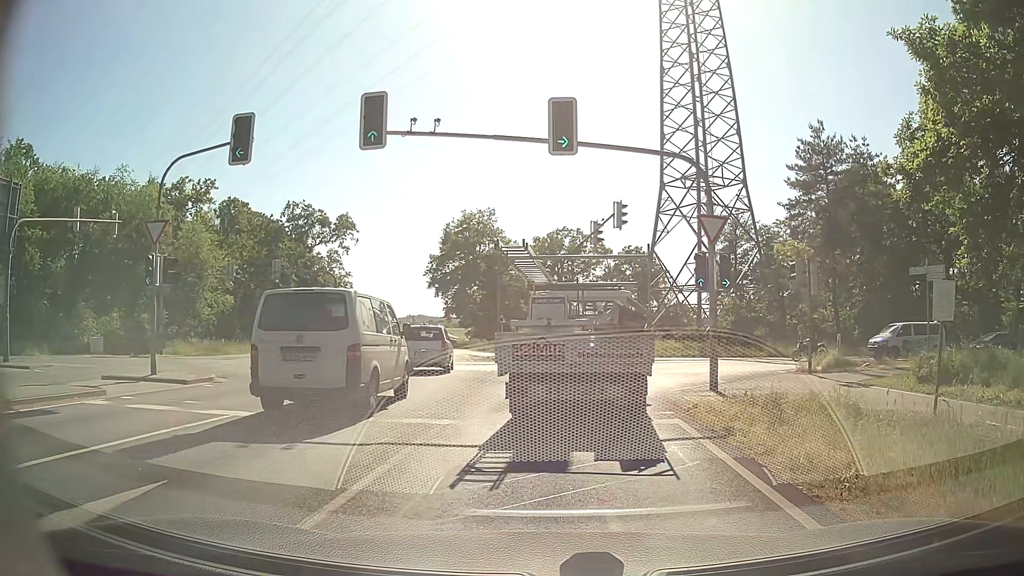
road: secondary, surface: asphalt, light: Day
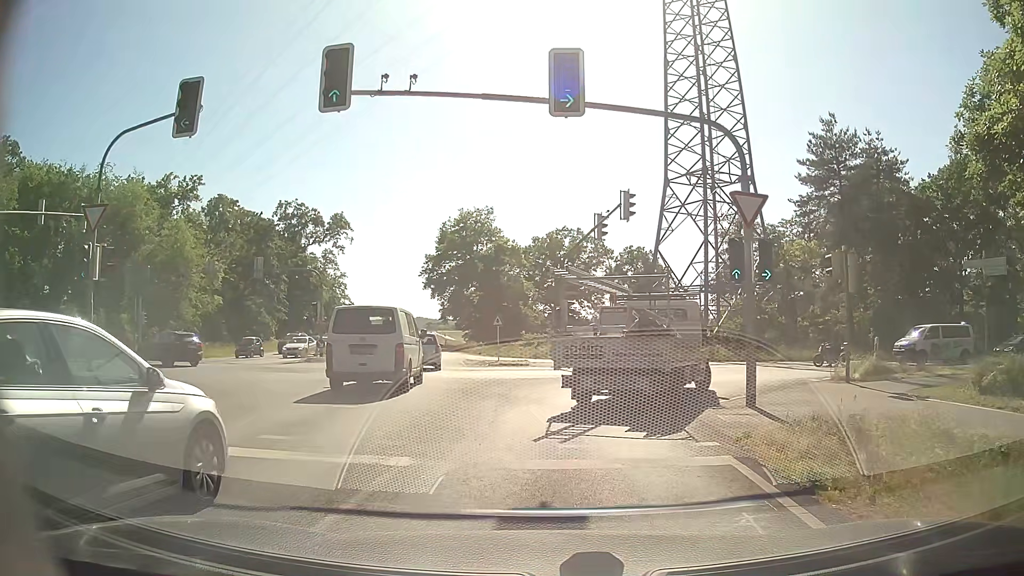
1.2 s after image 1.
(+0.1, +3.2) m; +2°
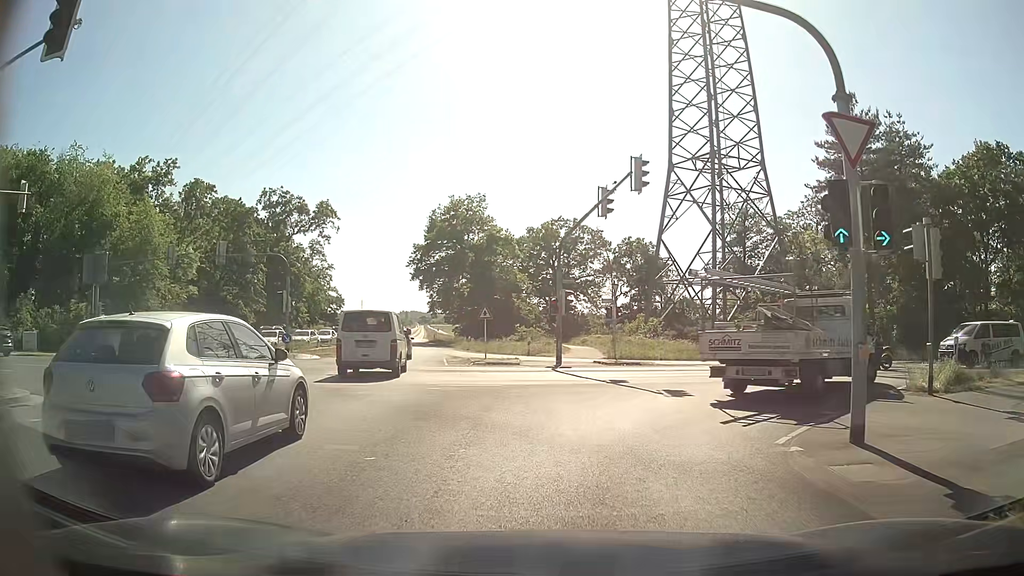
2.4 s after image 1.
(0.0, +5.0) m; 0°
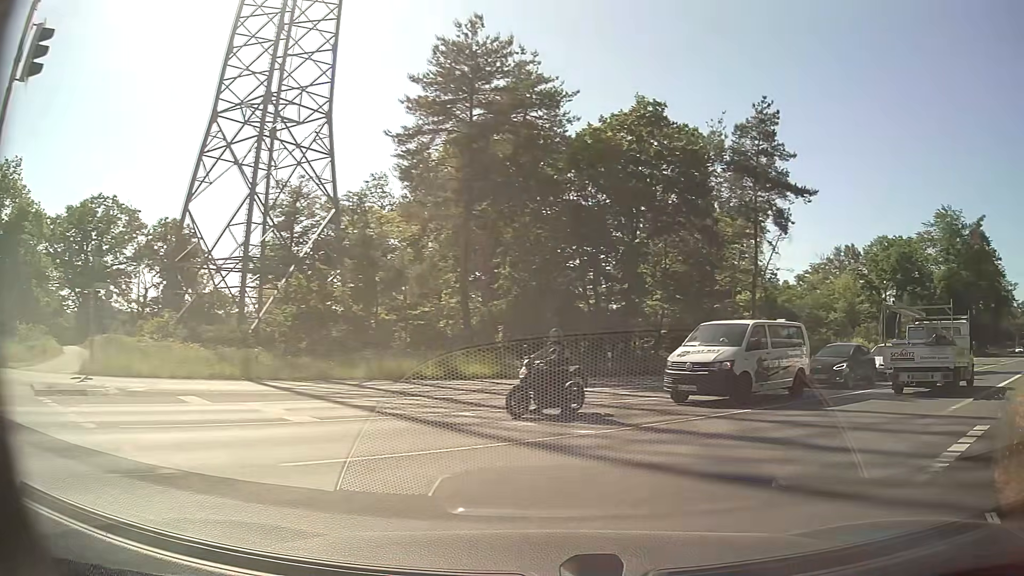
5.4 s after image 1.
(+3.9, +14.8) m; +38°
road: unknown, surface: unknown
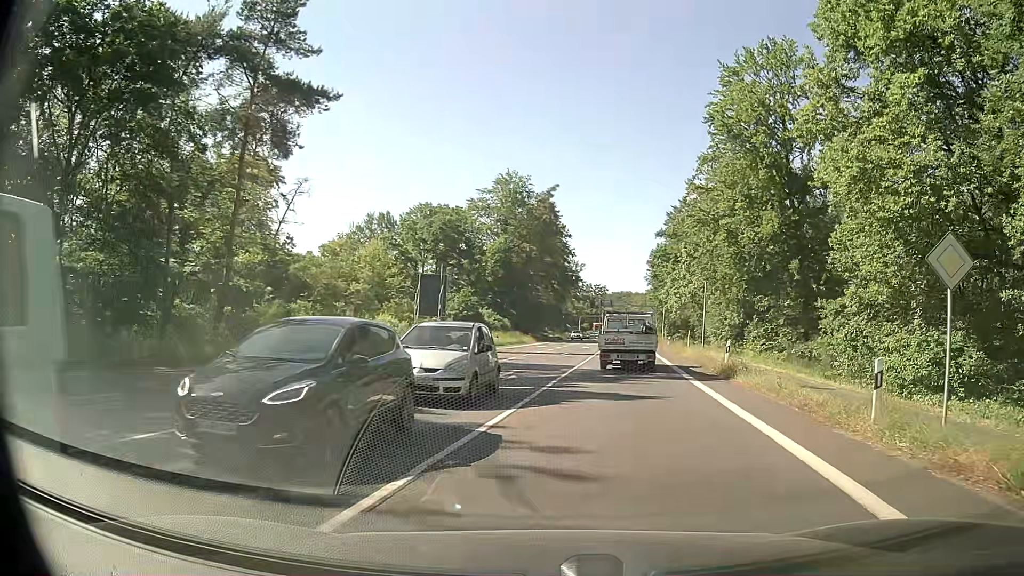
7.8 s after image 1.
(+6.4, +14.2) m; +41°
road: primary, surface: asphalt
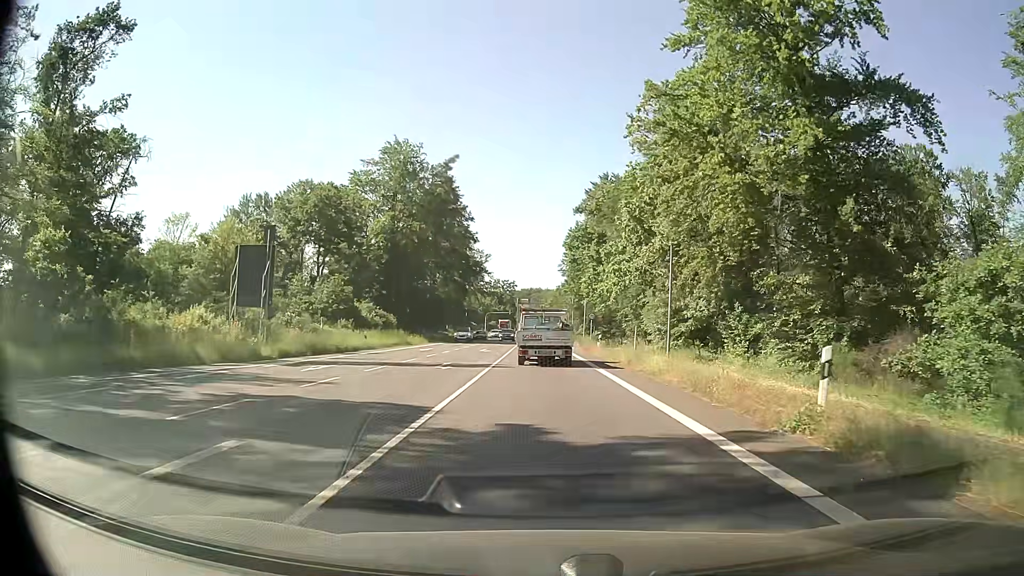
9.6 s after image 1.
(+1.4, +16.4) m; +7°
